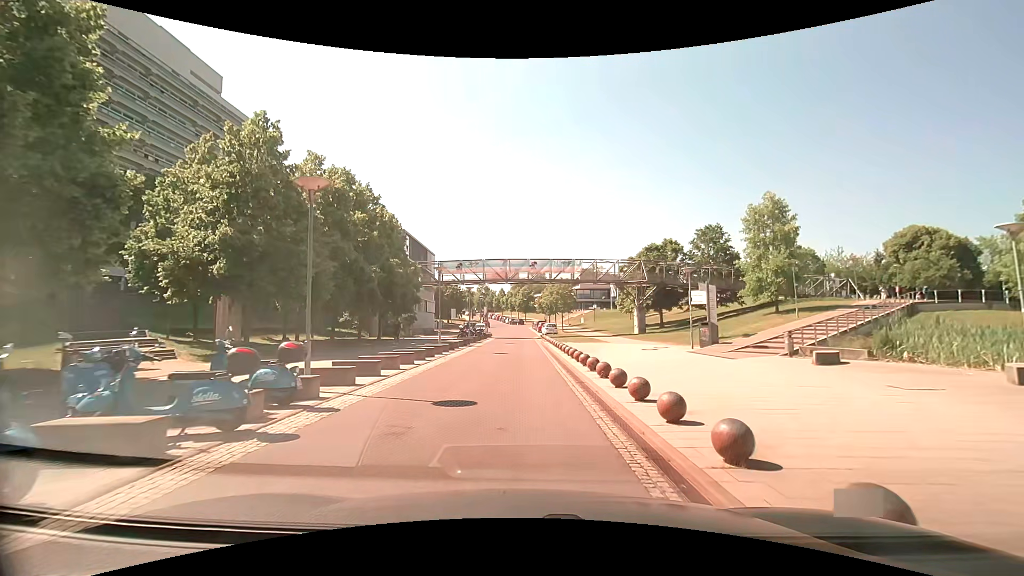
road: unclassified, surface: asphalt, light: Day
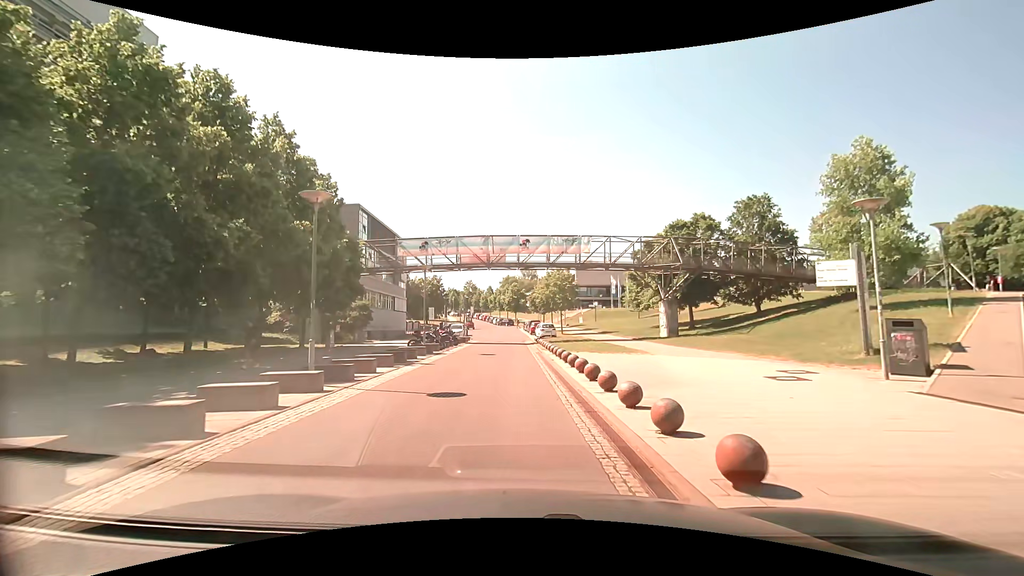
(+0.1, +15.1) m; +1°
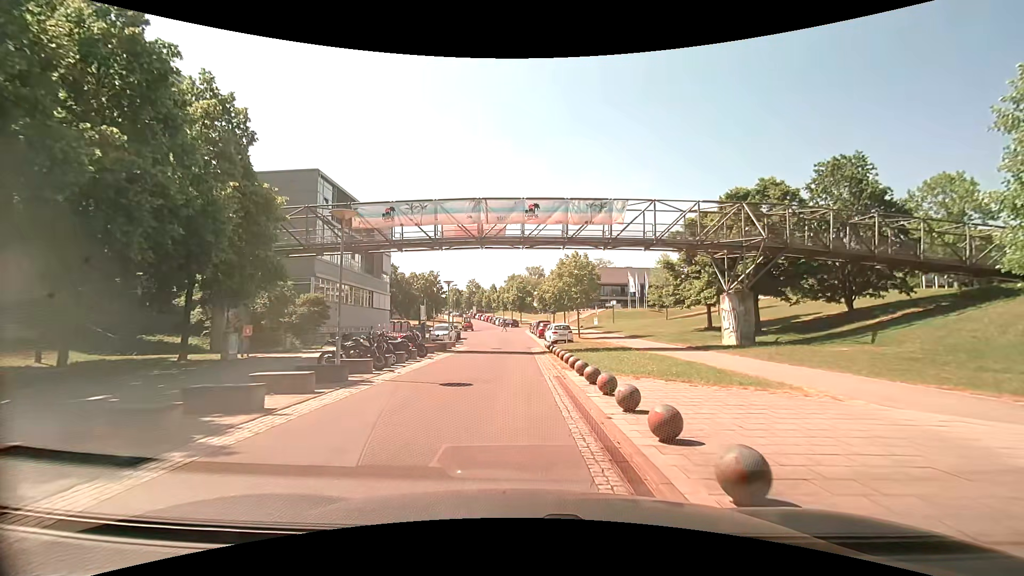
(0.0, +12.5) m; -1°
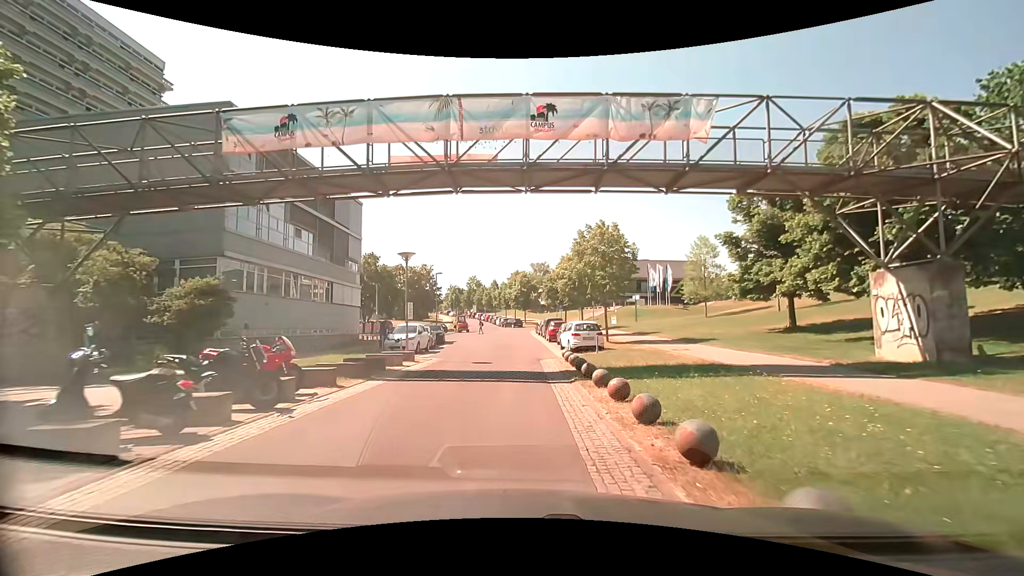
(+0.1, +13.1) m; 0°
